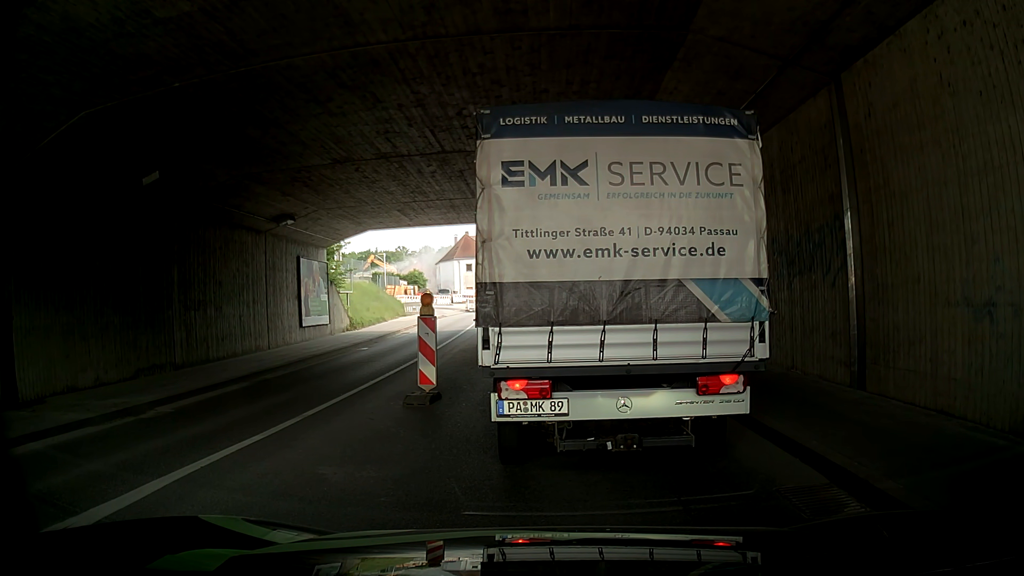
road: tertiary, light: Day
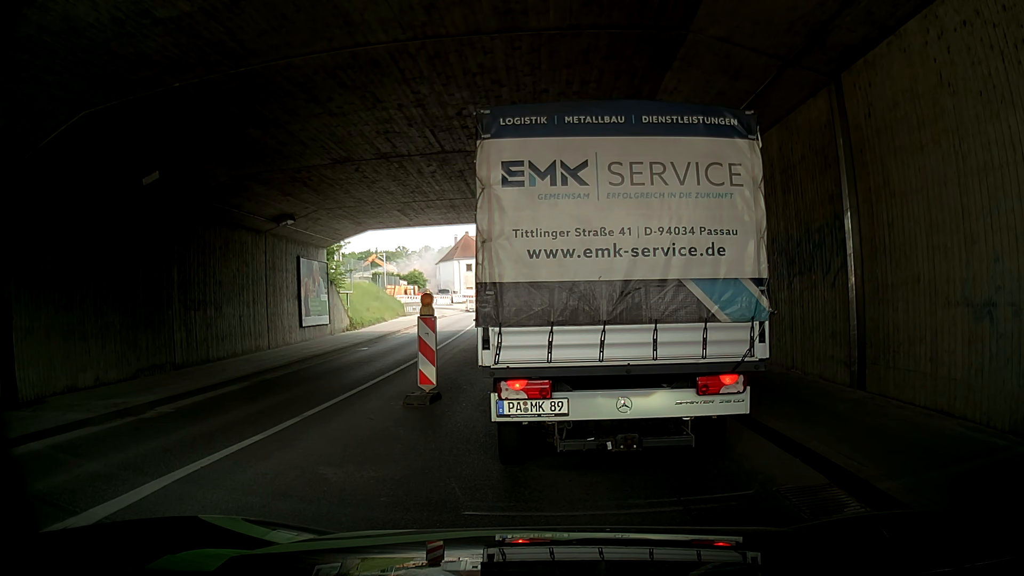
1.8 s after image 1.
(0.0, 0.0) m; 0°
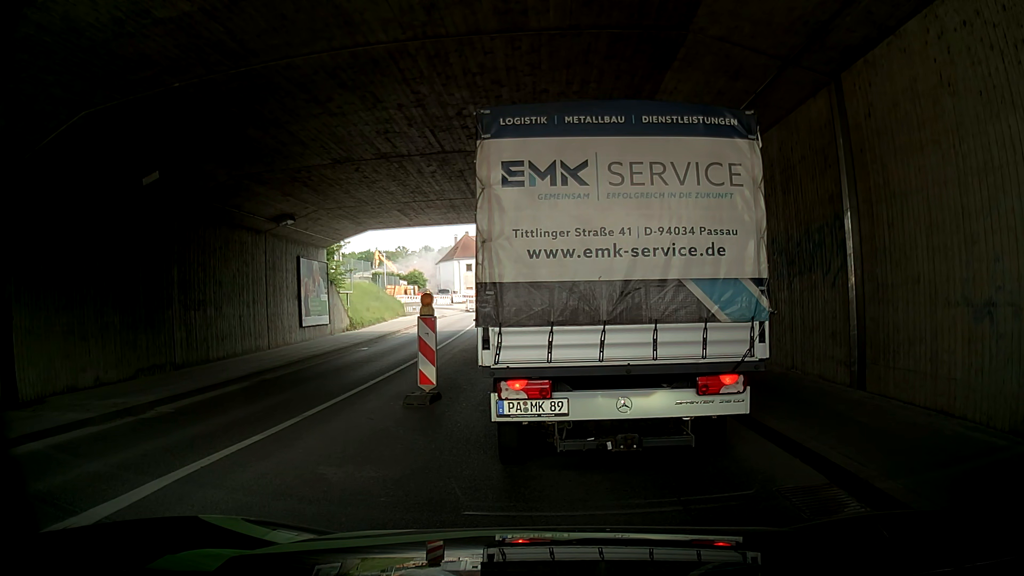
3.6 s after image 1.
(0.0, 0.0) m; 0°
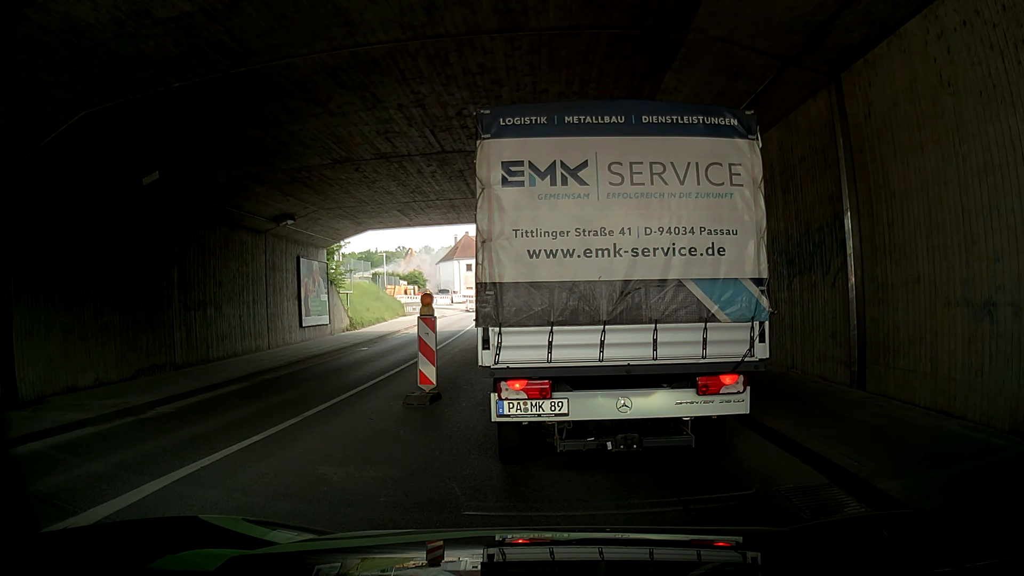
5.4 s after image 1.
(0.0, 0.0) m; 0°
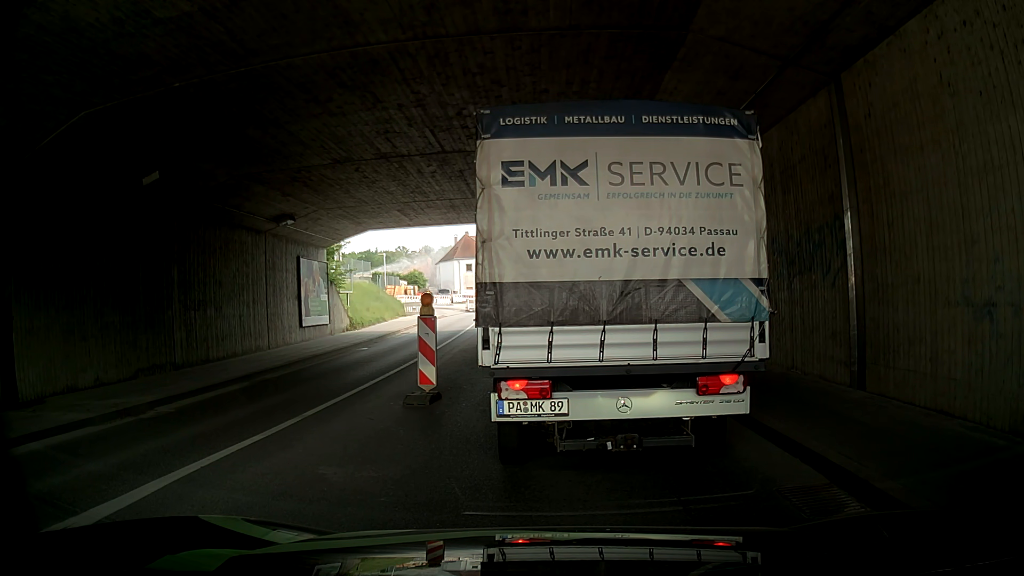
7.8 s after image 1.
(0.0, 0.0) m; 0°
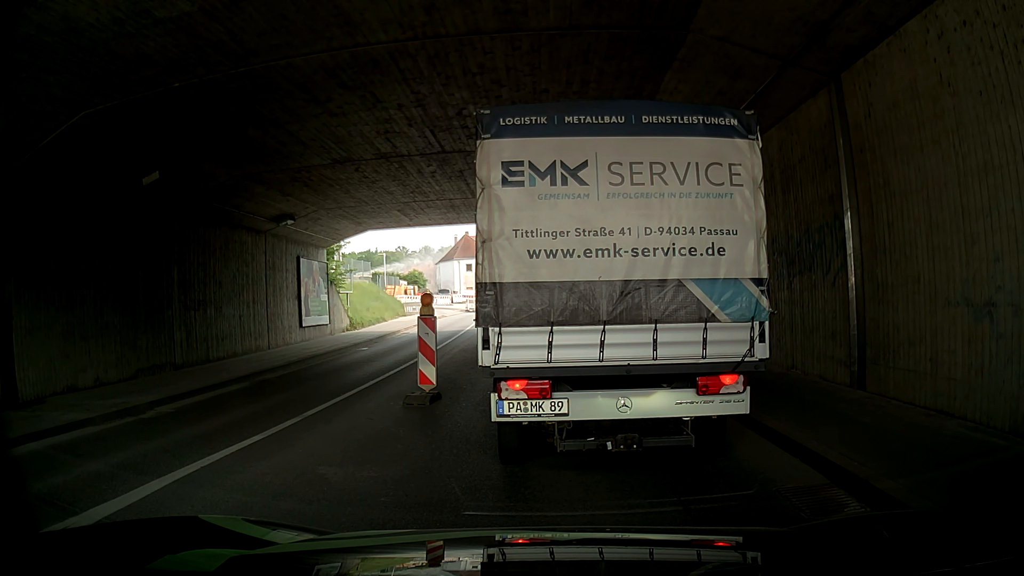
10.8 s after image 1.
(0.0, 0.0) m; 0°
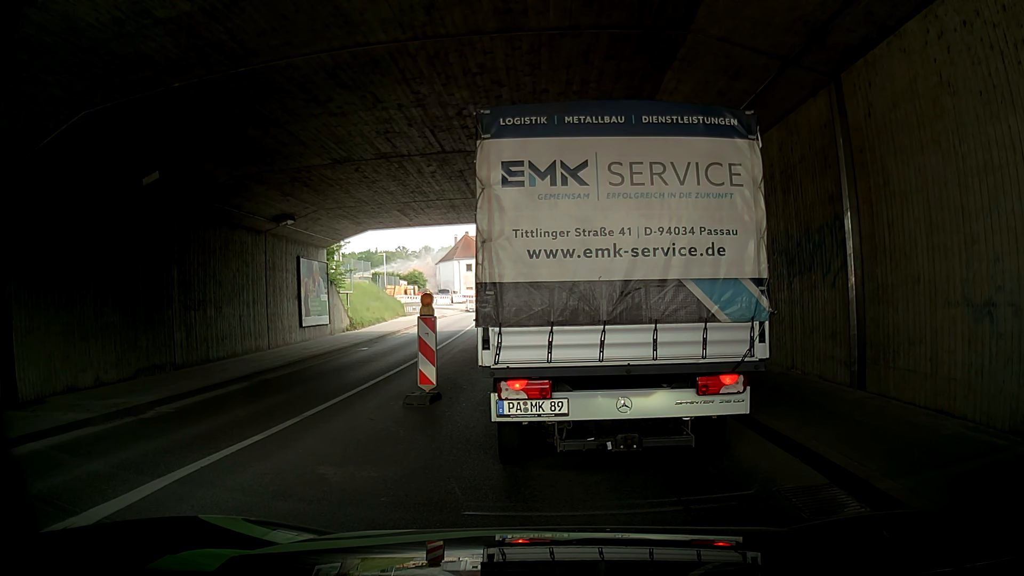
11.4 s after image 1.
(0.0, 0.0) m; 0°
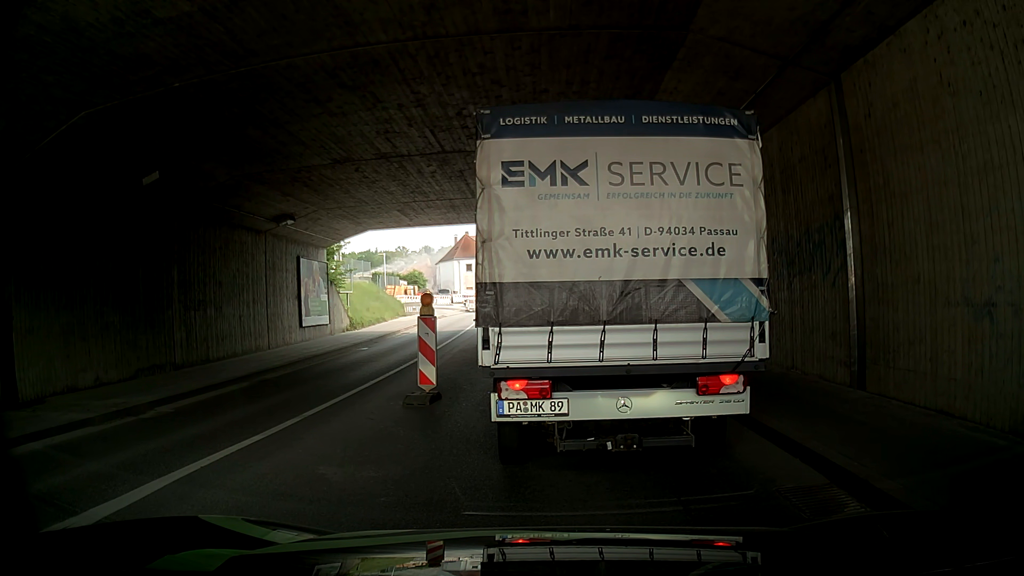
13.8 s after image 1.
(0.0, 0.0) m; 0°
